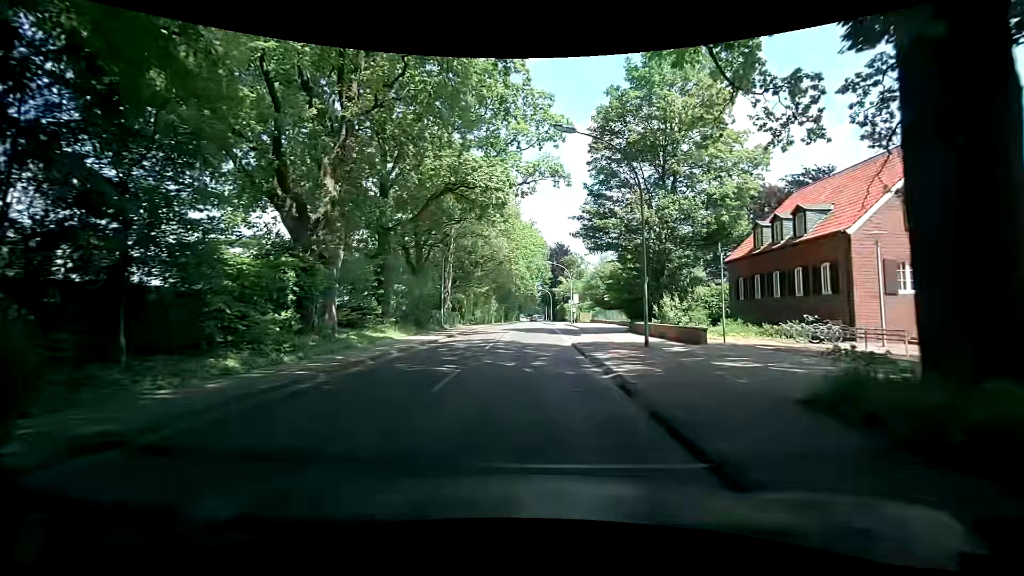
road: tertiary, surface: asphalt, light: Day
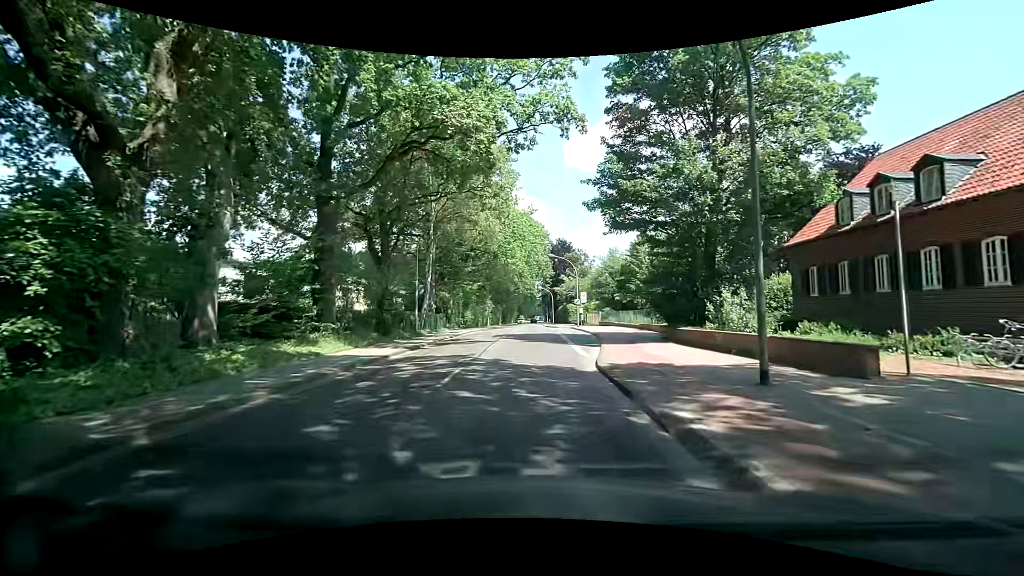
(-0.1, +8.9) m; -2°
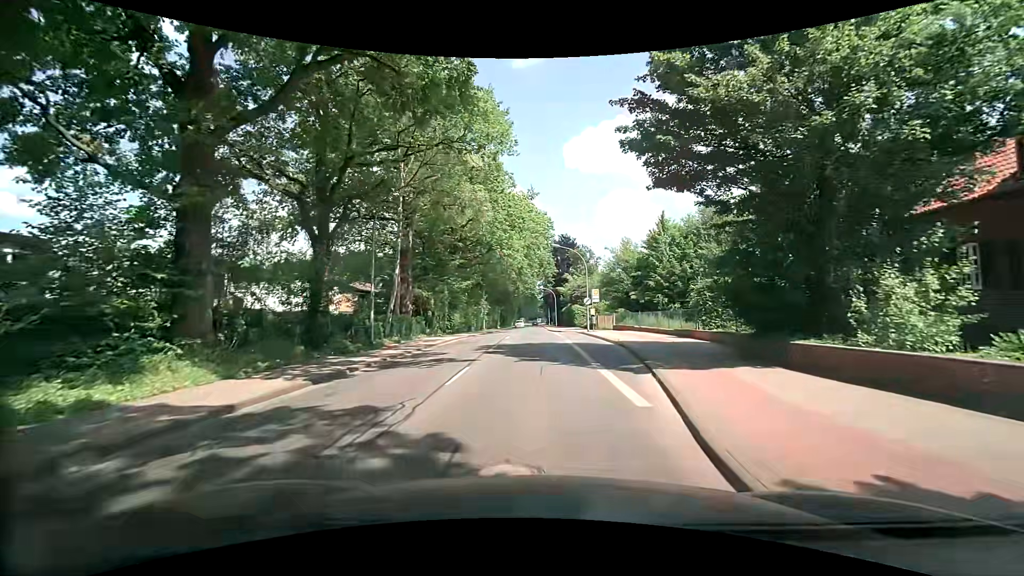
(+0.2, +9.0) m; +1°
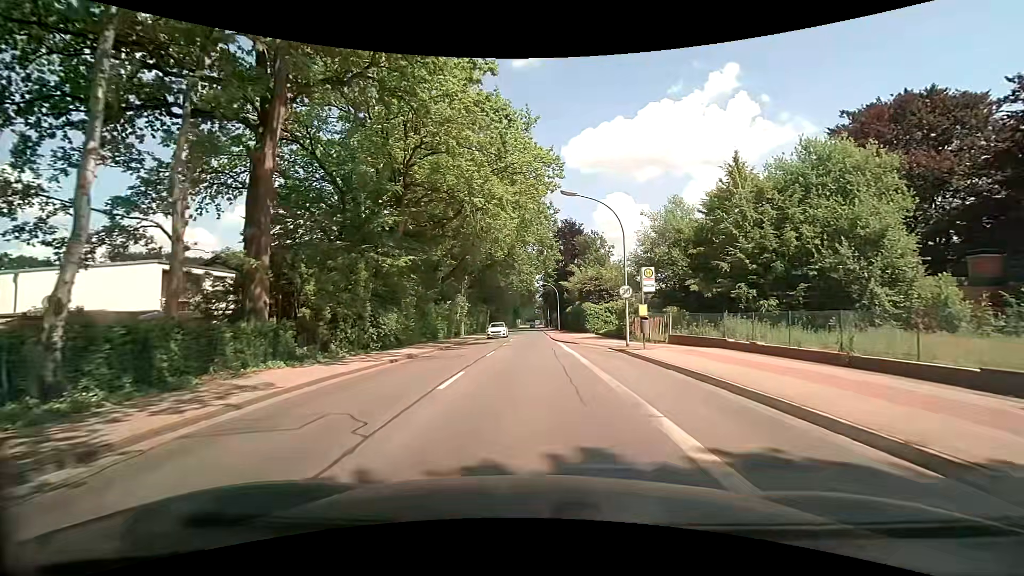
(0.0, +19.6) m; 0°
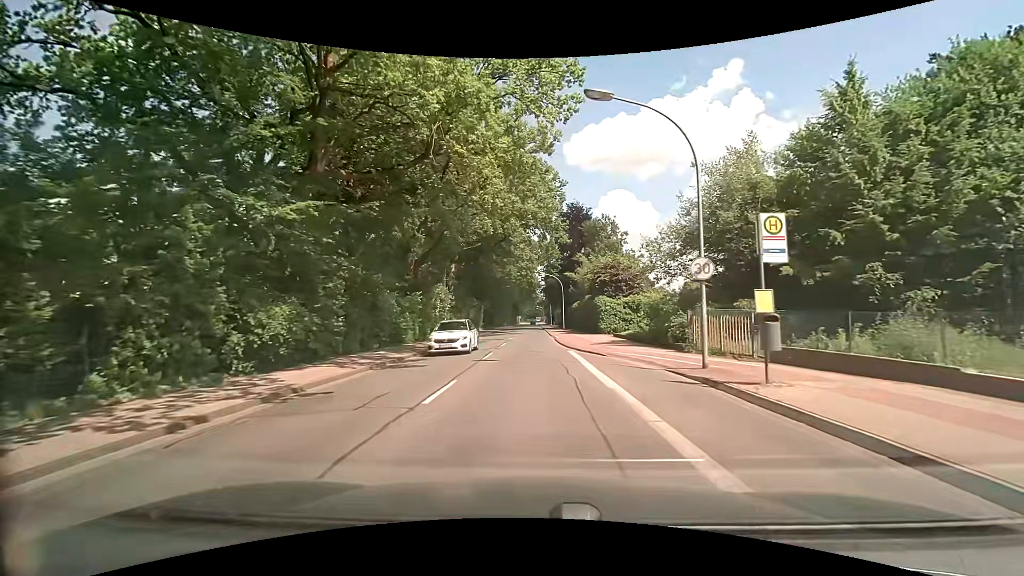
(0.0, +11.1) m; 0°
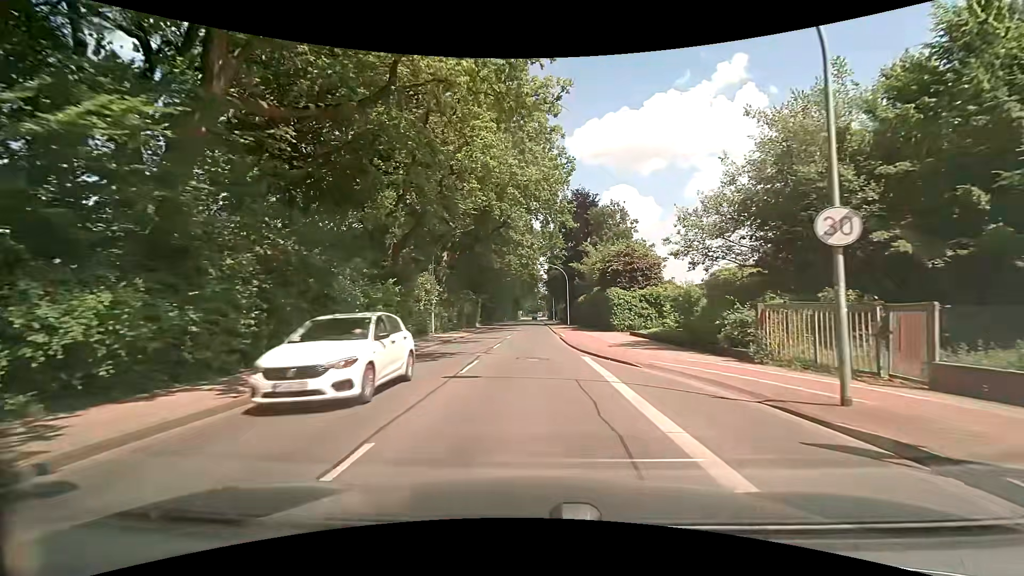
(0.0, +5.9) m; 0°
